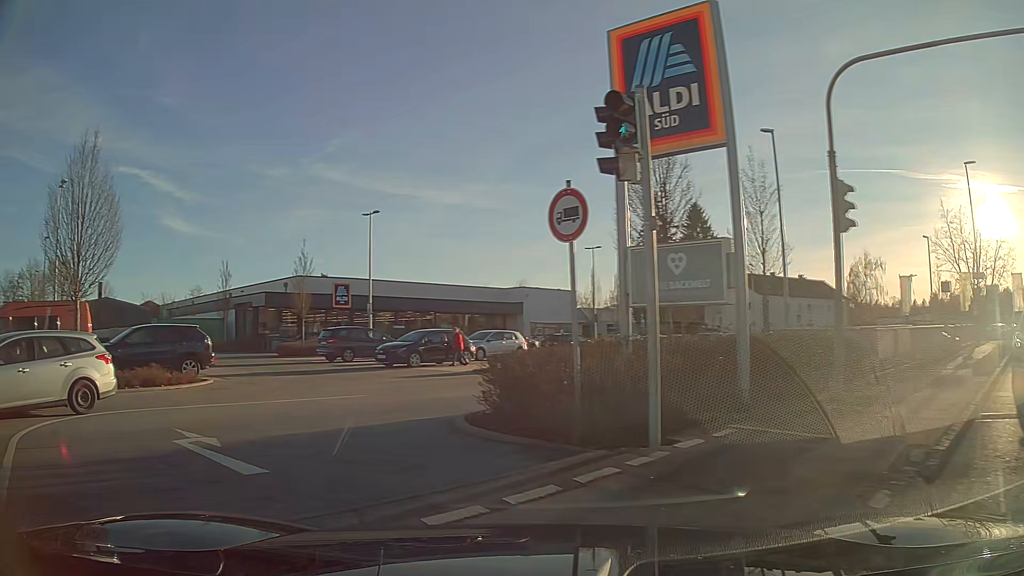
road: tertiary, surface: asphalt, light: Day
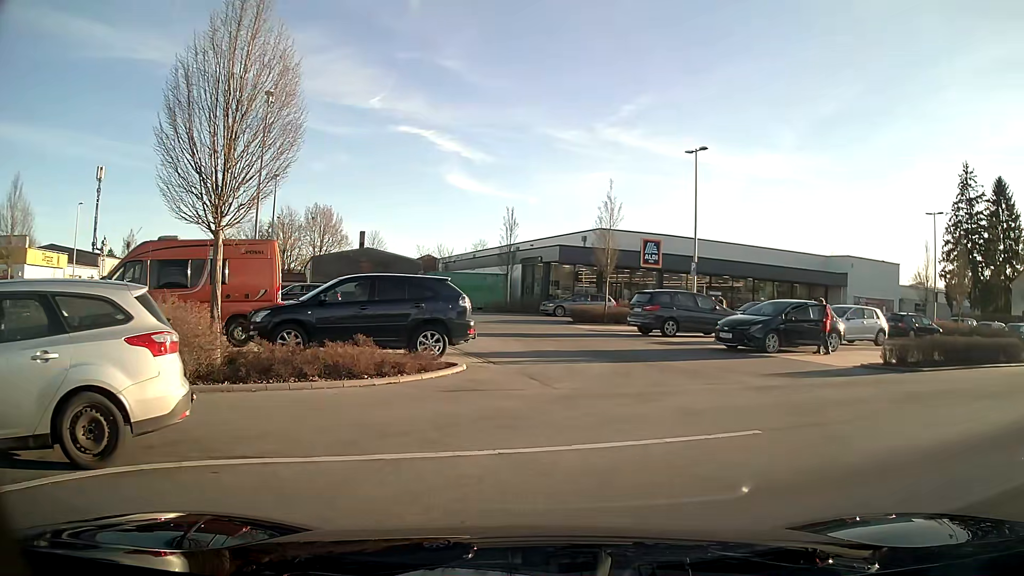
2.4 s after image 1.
(-1.9, +7.2) m; -19°
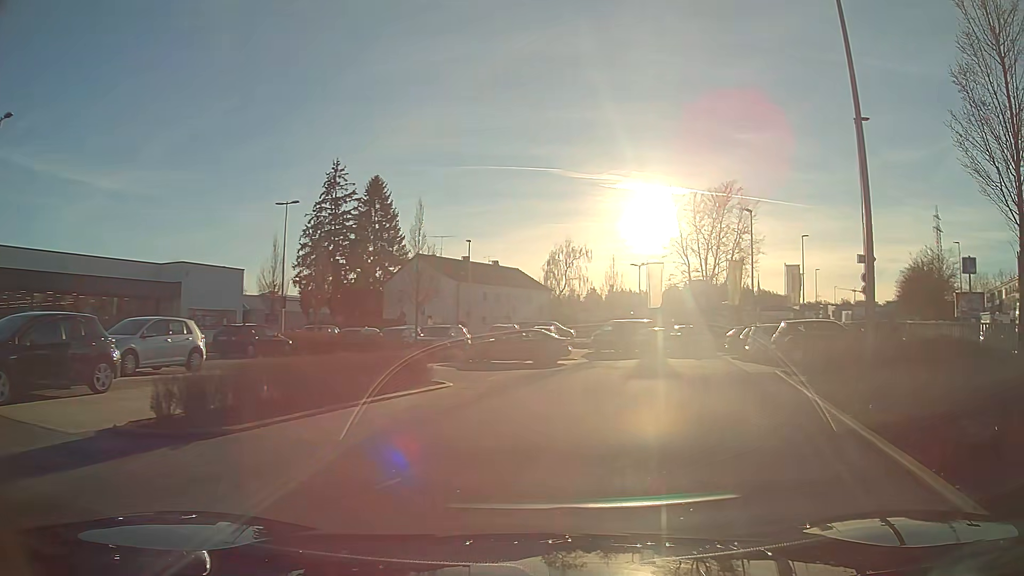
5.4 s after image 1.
(+3.8, +6.9) m; +59°
